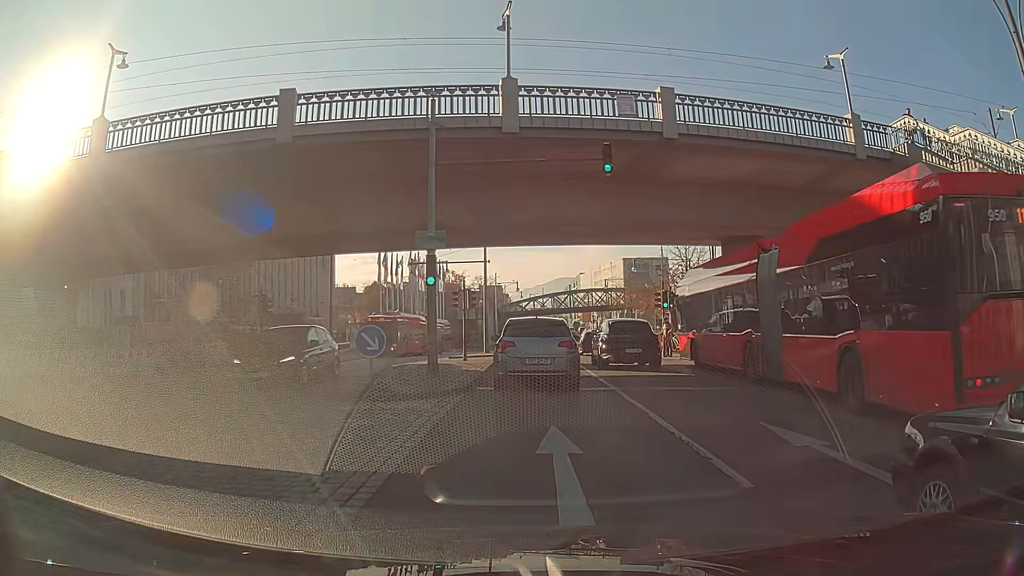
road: primary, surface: asphalt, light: Day
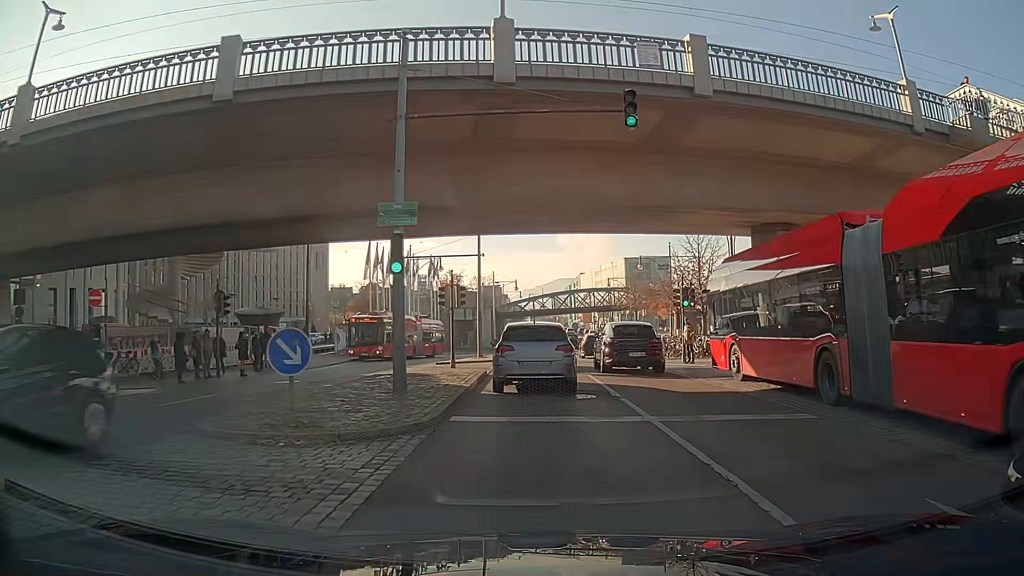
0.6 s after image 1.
(0.0, +4.5) m; 0°
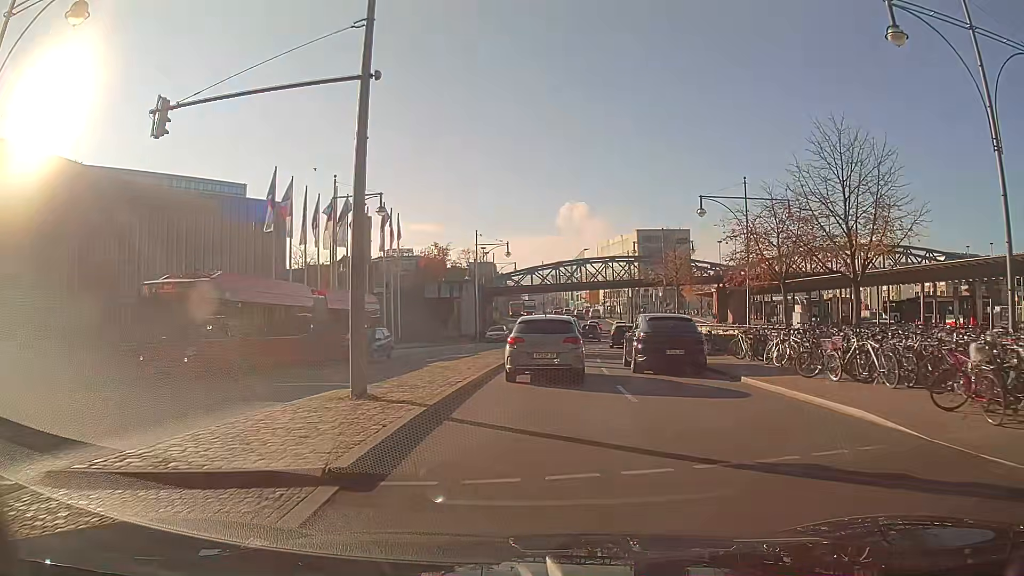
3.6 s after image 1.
(-0.1, +25.7) m; 0°
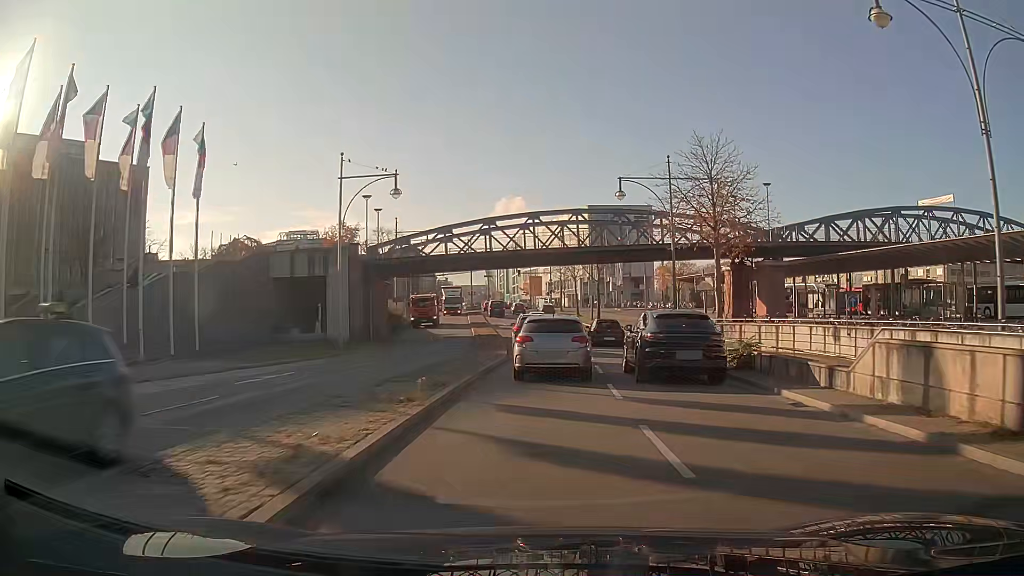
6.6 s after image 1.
(+1.8, +30.1) m; +6°
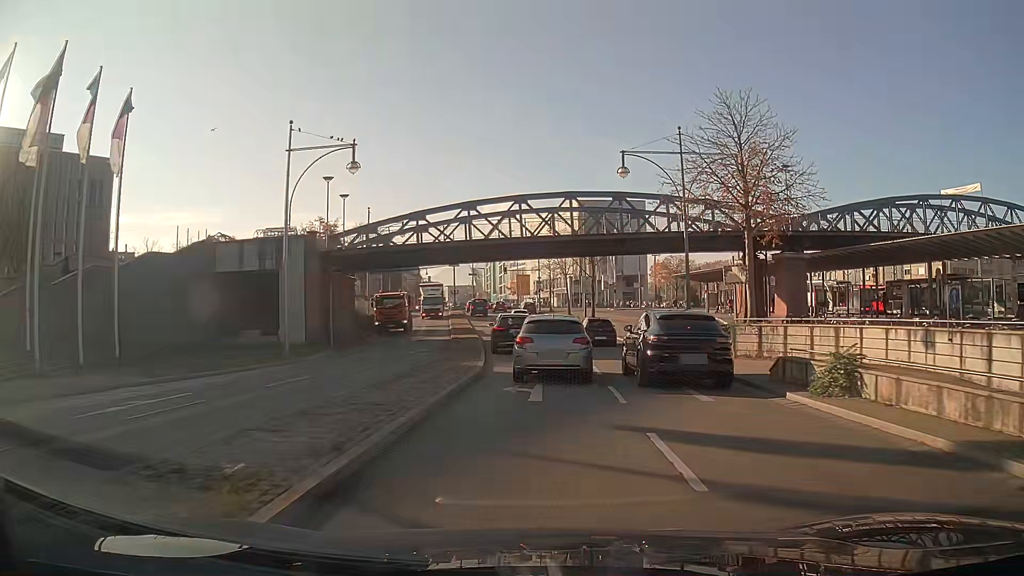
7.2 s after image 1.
(+0.1, +6.6) m; +1°
